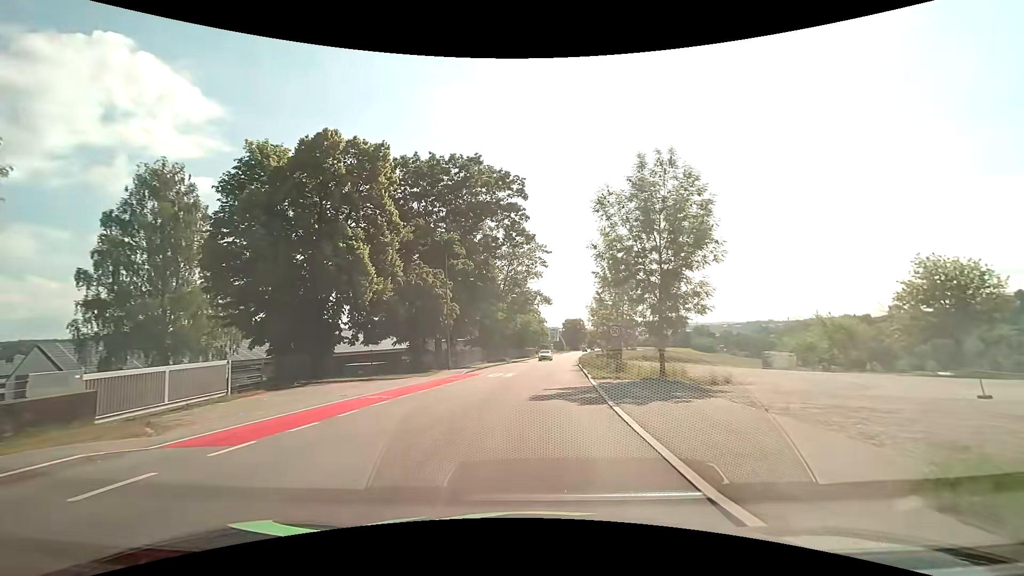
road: tertiary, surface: asphalt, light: Day
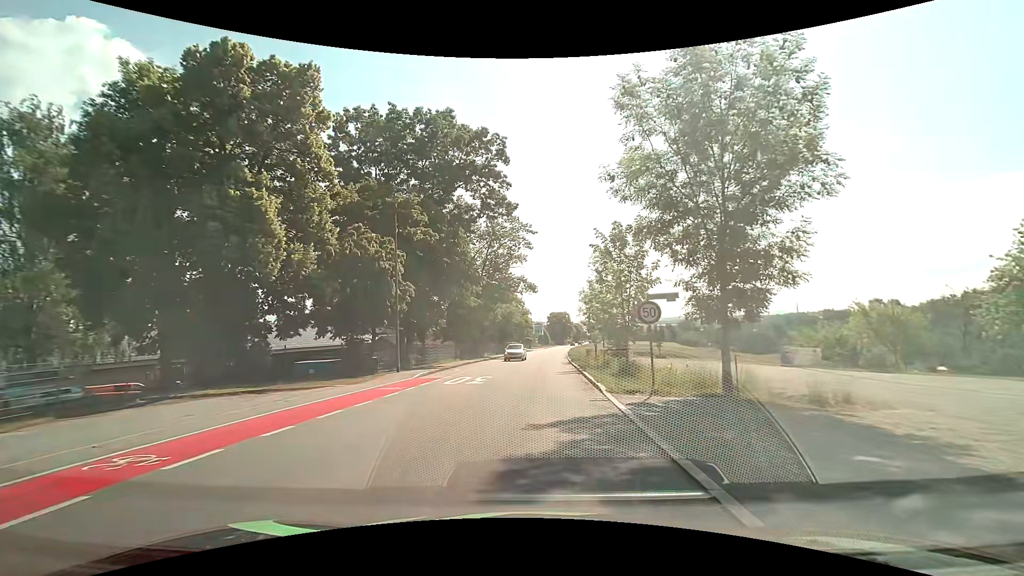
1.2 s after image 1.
(+0.2, +8.9) m; +2°
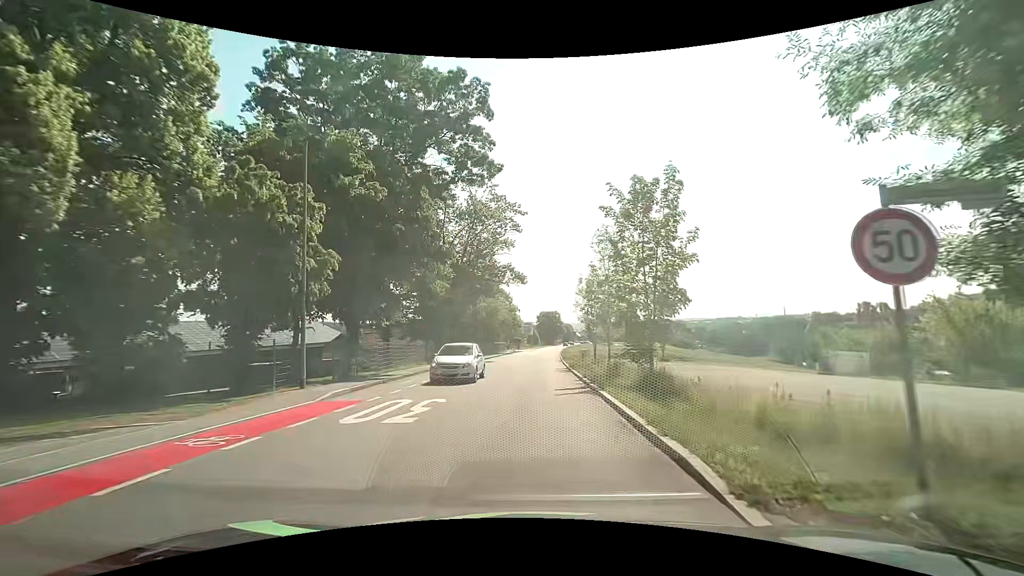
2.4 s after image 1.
(+0.1, +8.9) m; +1°
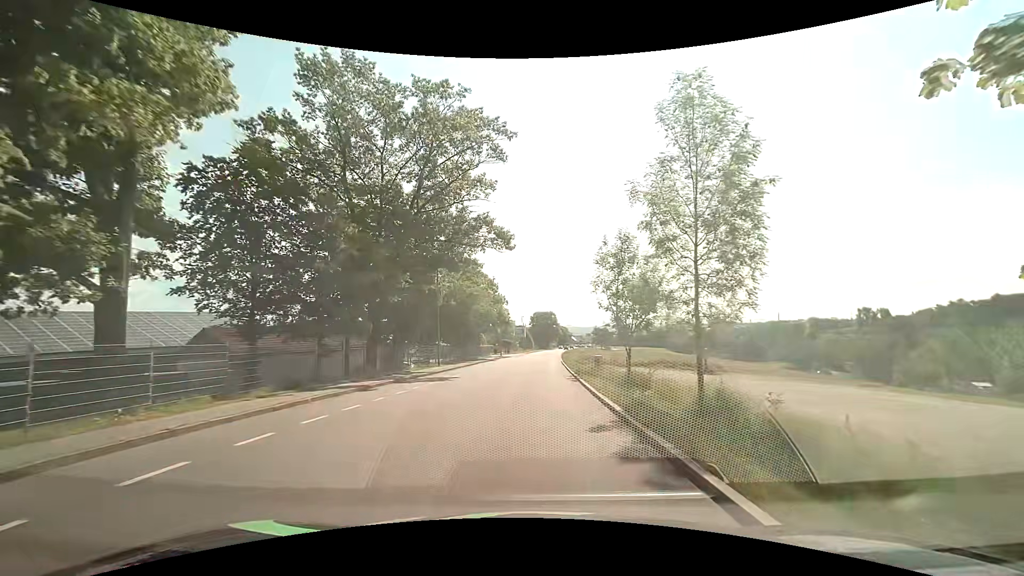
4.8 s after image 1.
(+0.2, +20.0) m; +1°
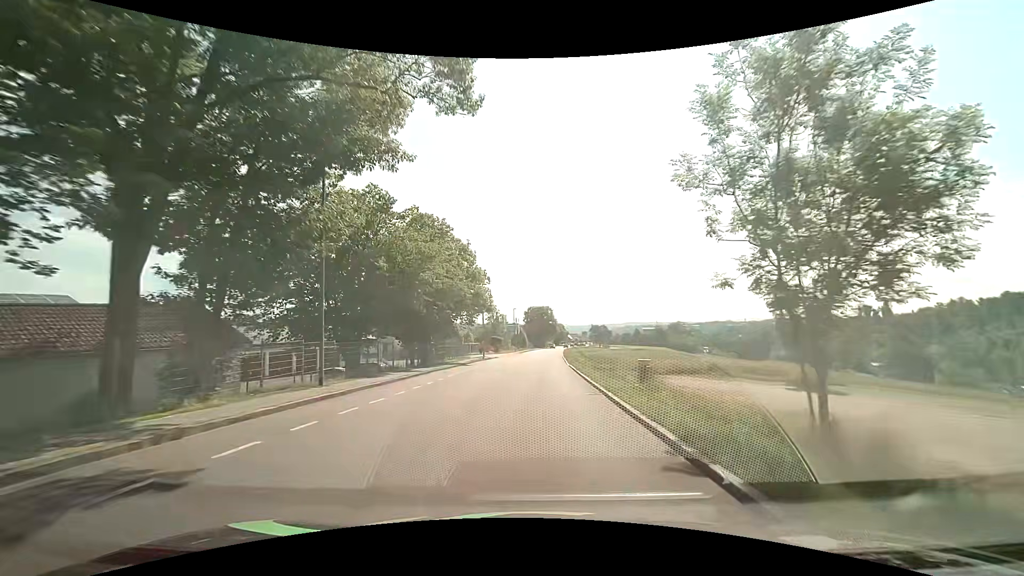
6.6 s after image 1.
(0.0, +19.1) m; 0°
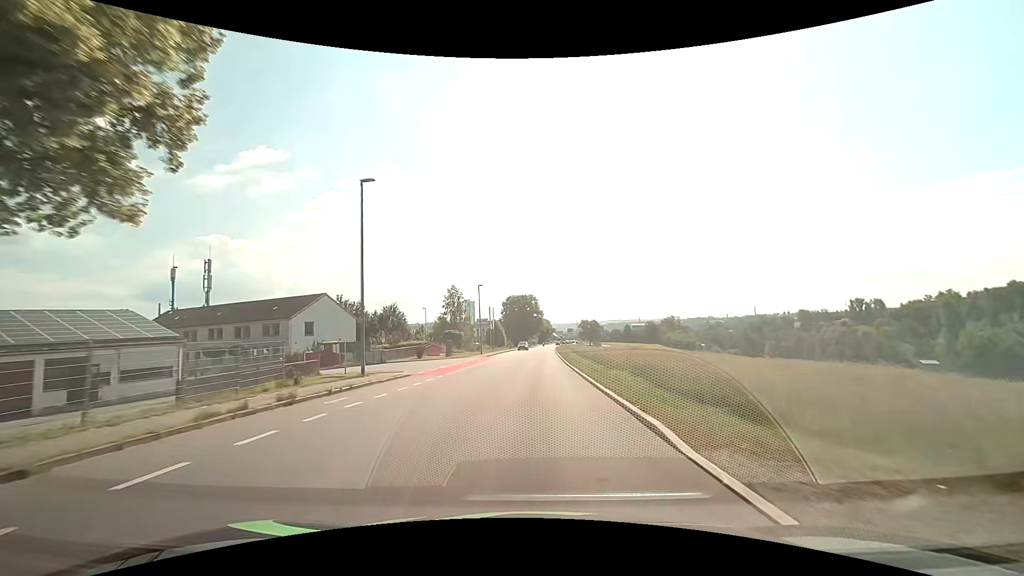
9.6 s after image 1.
(+0.8, +35.7) m; +2°
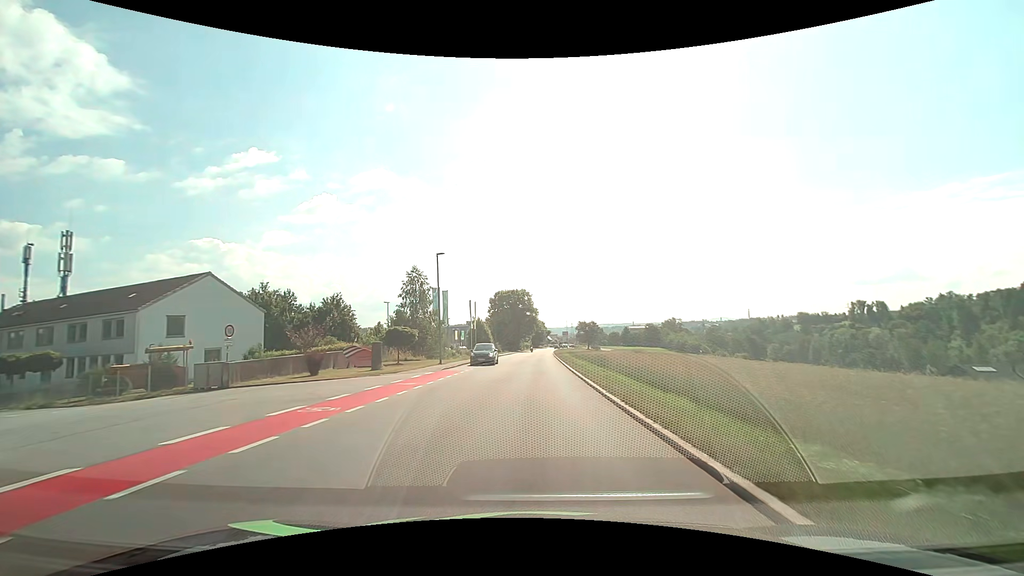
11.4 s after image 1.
(+0.2, +22.2) m; +1°
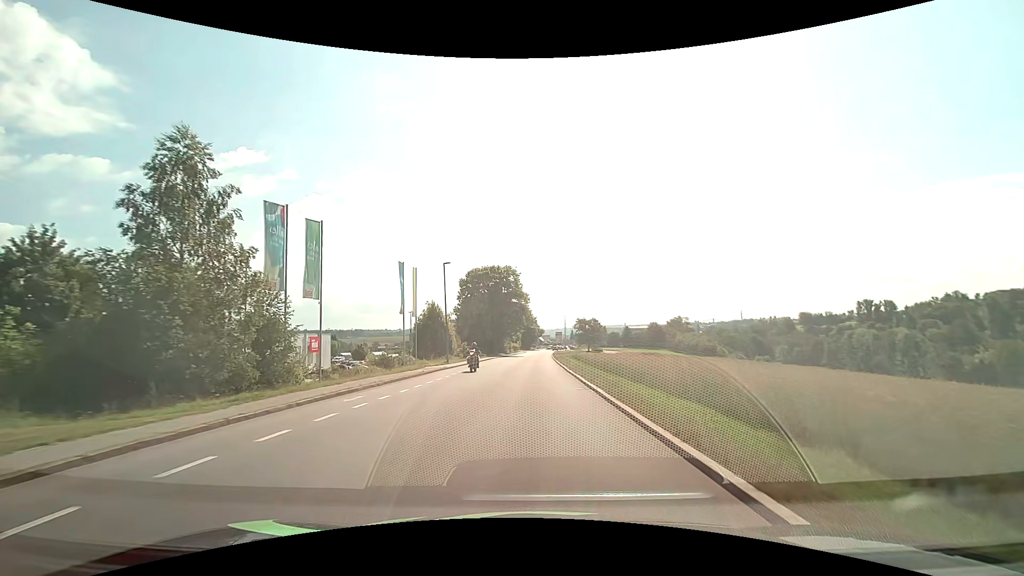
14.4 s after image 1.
(+0.5, +37.4) m; +1°
(0, +10) (0, +20) (0, +30) (0, +40) (0, +50) (+1, +60) (+1, +70) (+1, +80) (+1, +90) (+2, +100) m
